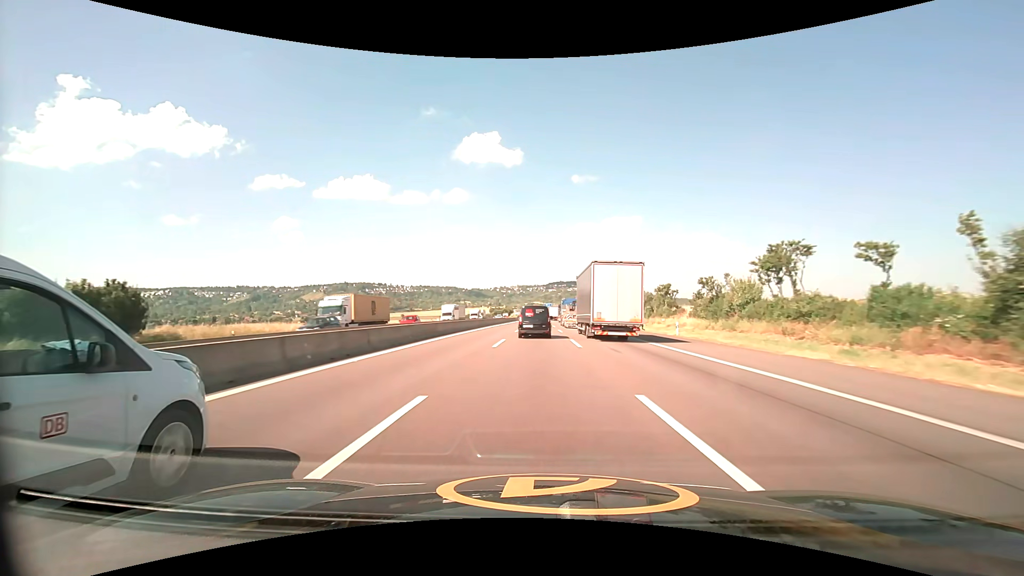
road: motorway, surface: asphalt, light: Day
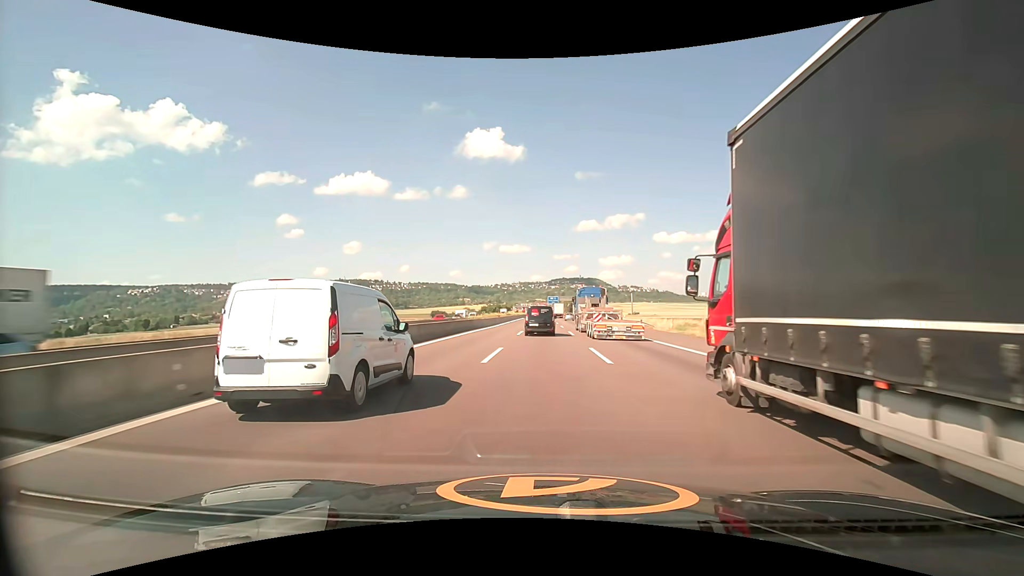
(-0.3, +78.4) m; 0°
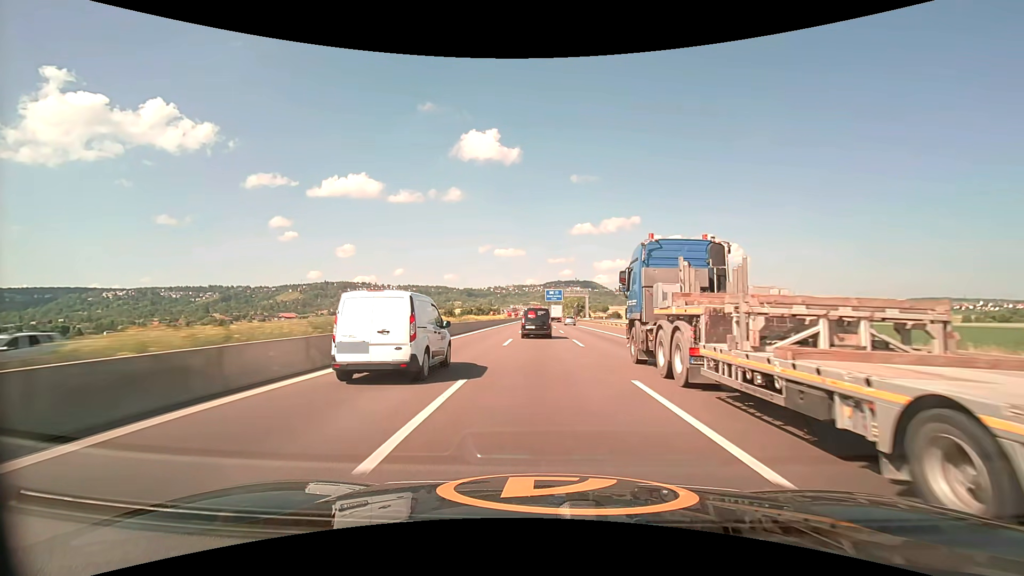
(+0.3, +80.9) m; +1°
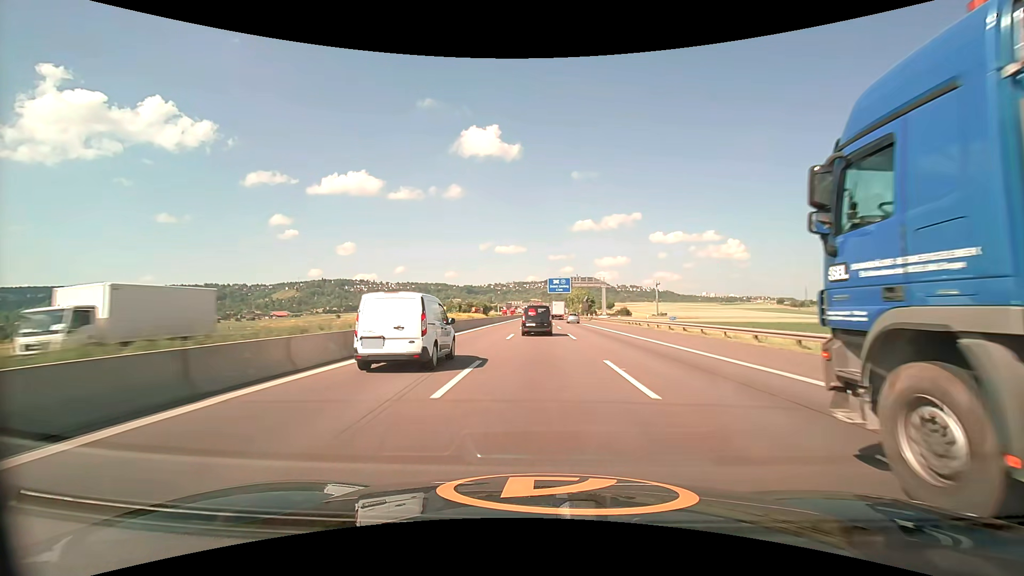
(-0.1, +32.3) m; 0°
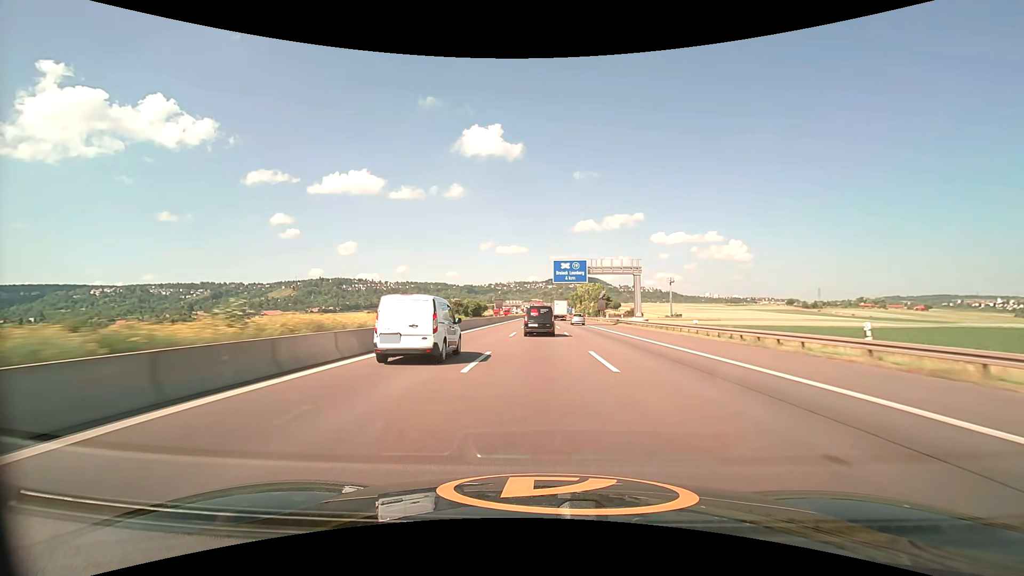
(0.0, +32.3) m; 0°
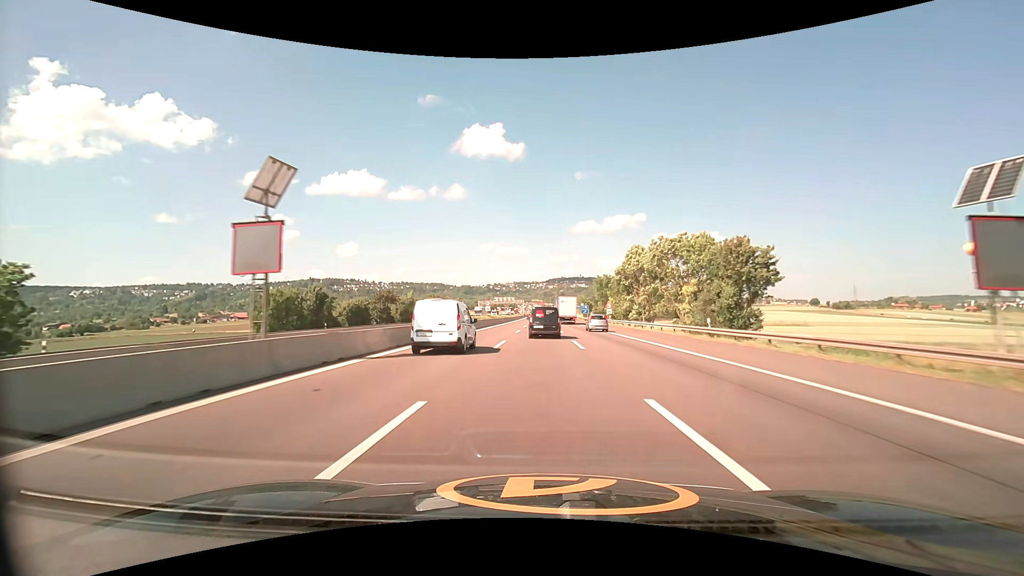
(-0.1, +81.2) m; 0°
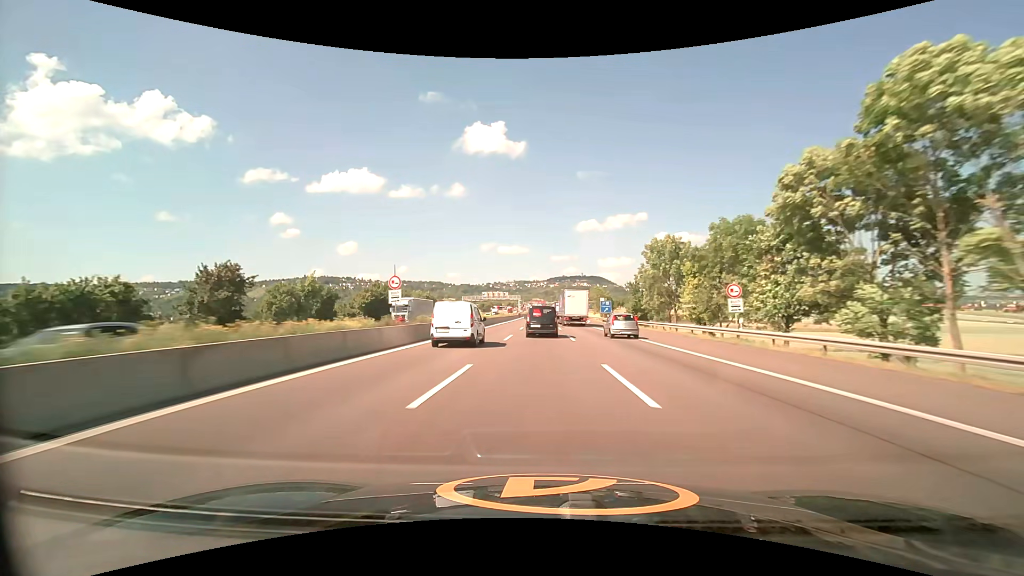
(0.0, +48.3) m; 0°
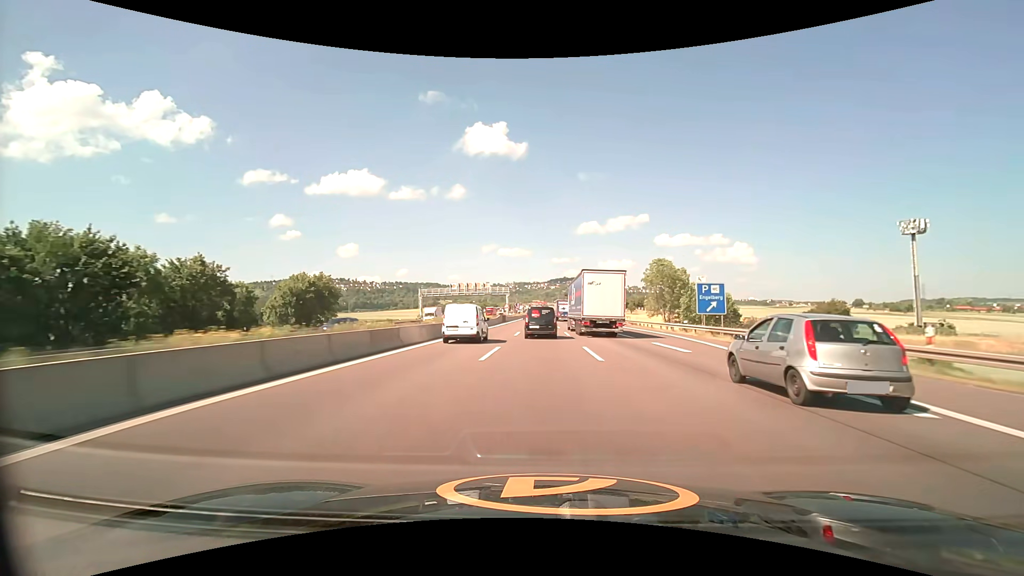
(0.0, +64.6) m; 0°
(0, +10) (0, +20) (0, +30) (0, +40) (0, +50) (0, +60) (0, +70) (0, +80) (0, +90) (0, +100) m
